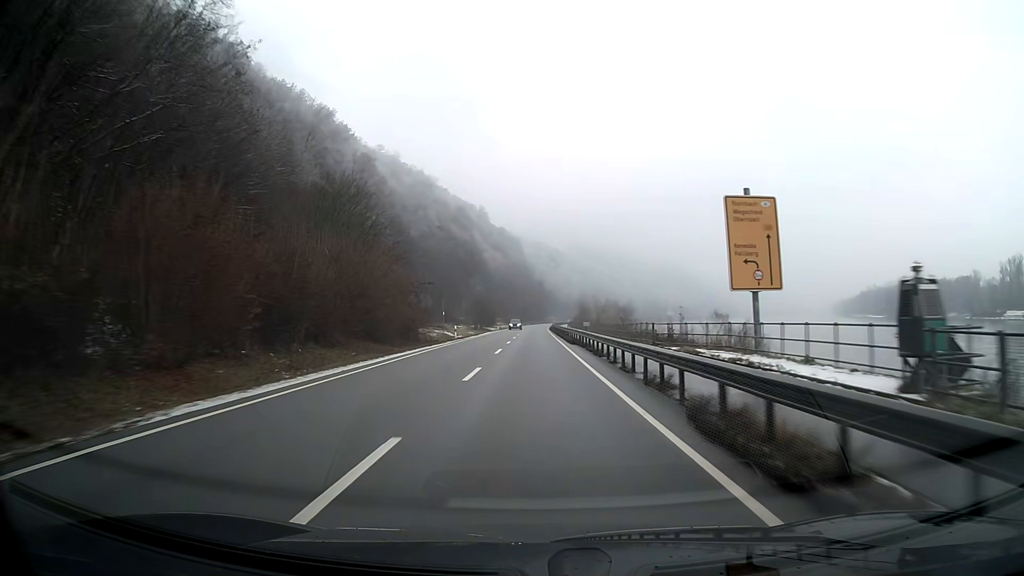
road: primary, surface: asphalt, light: Day
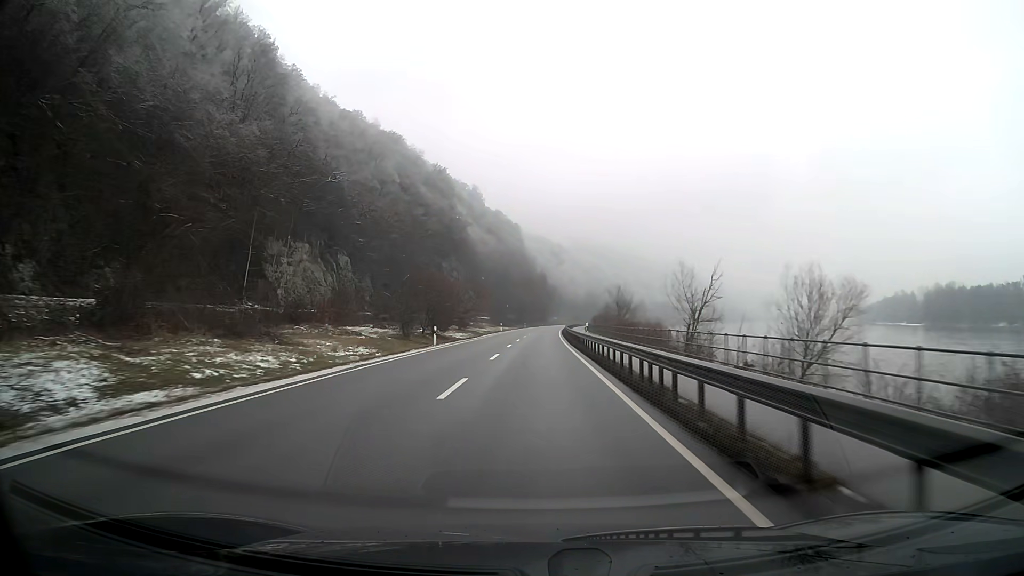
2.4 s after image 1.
(0.0, +63.4) m; 0°
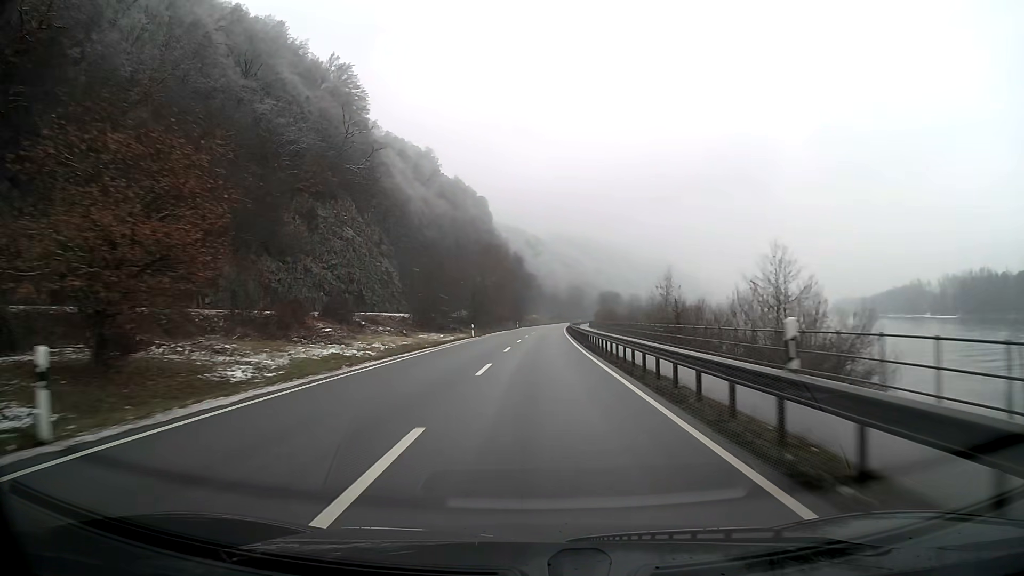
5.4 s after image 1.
(+1.2, +79.2) m; +2°
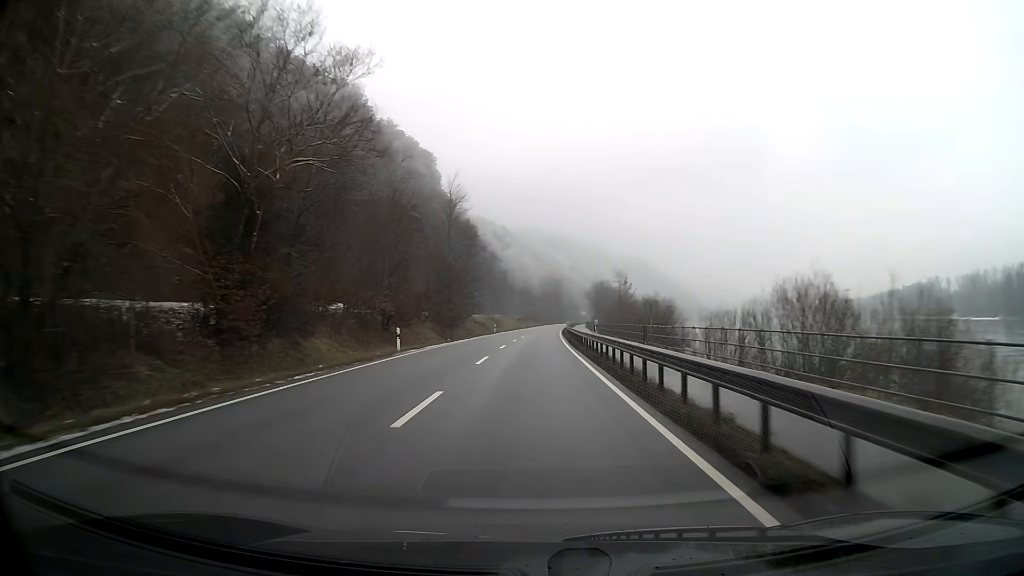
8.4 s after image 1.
(+1.8, +79.0) m; +2°
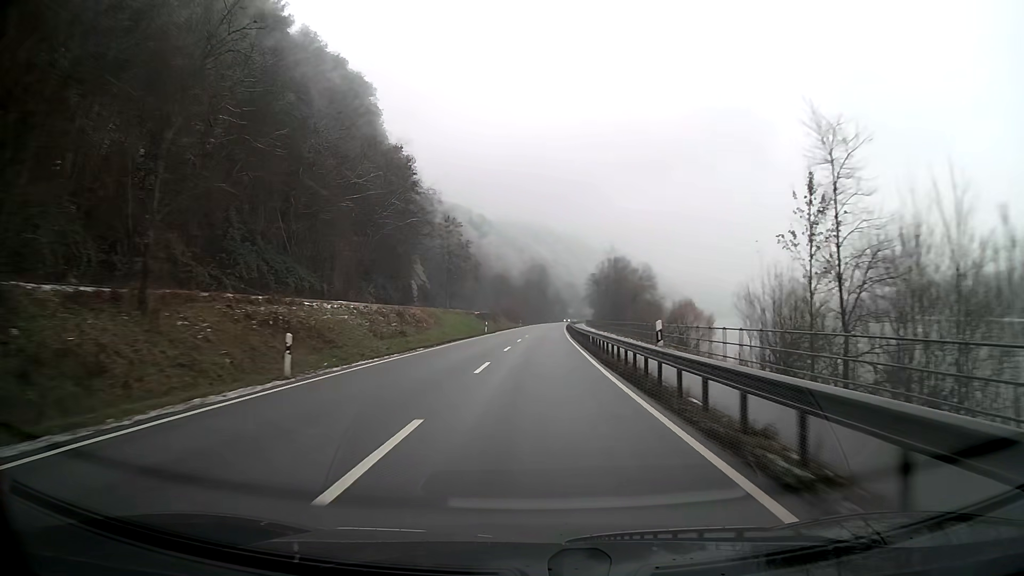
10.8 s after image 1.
(+0.9, +63.2) m; +2°
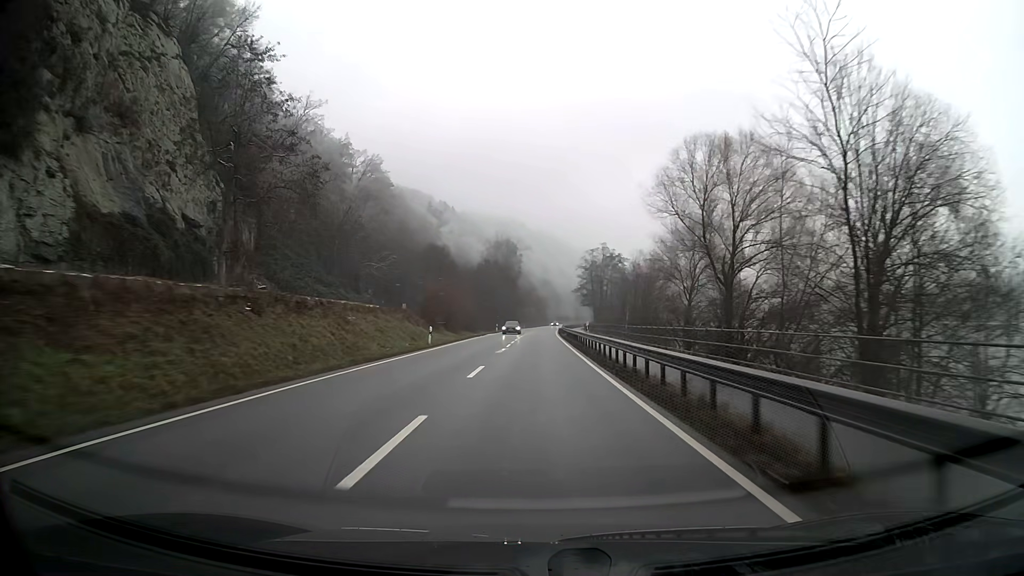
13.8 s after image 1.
(+1.7, +79.1) m; +2°
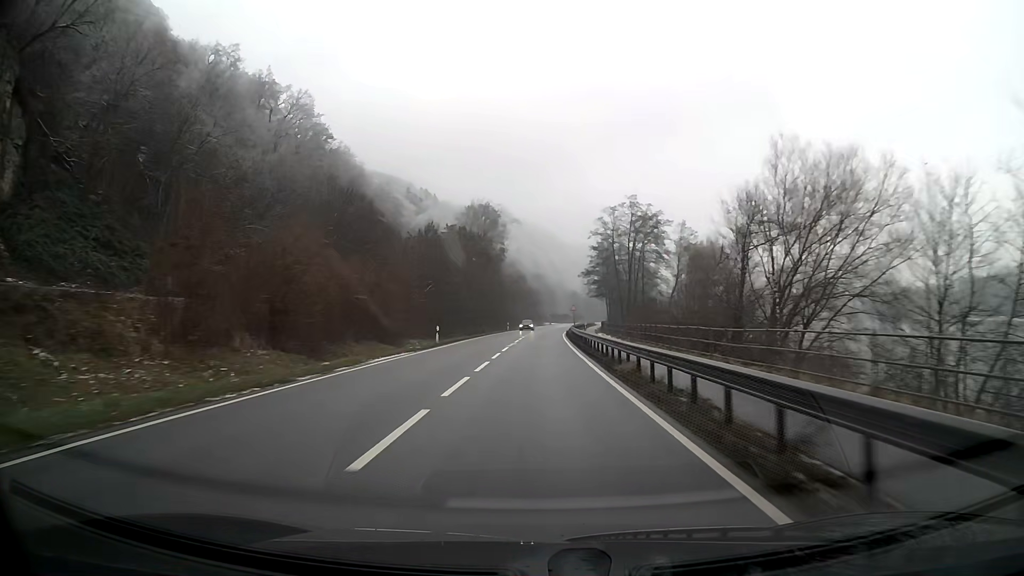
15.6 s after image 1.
(+0.3, +47.5) m; +1°
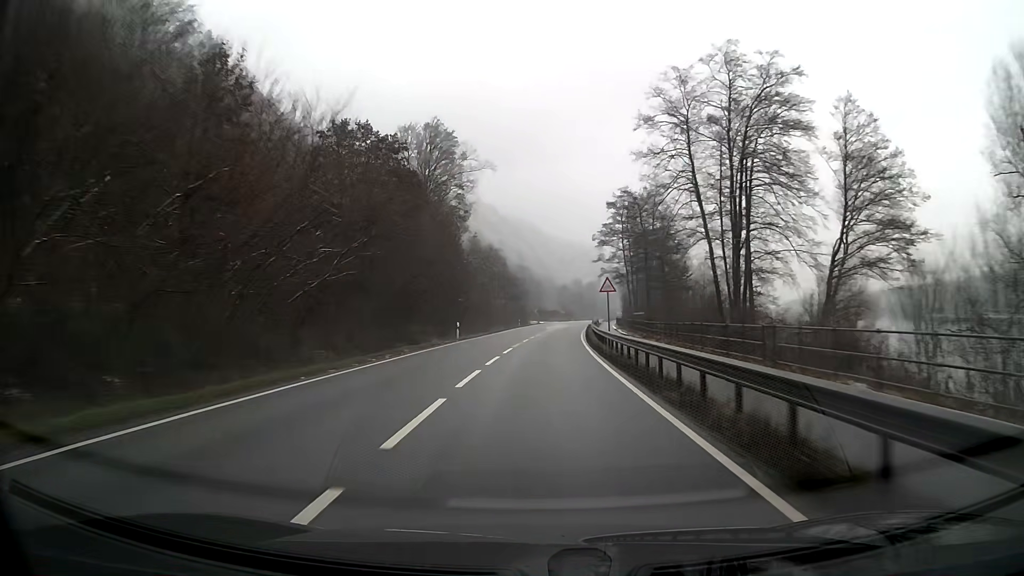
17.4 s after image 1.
(+0.5, +46.3) m; +2°
